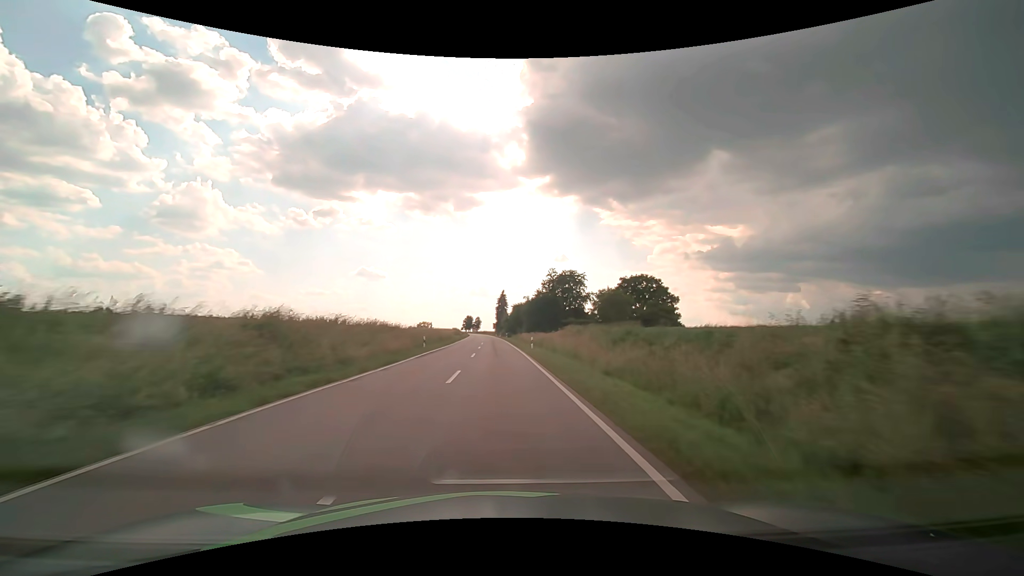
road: secondary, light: Day
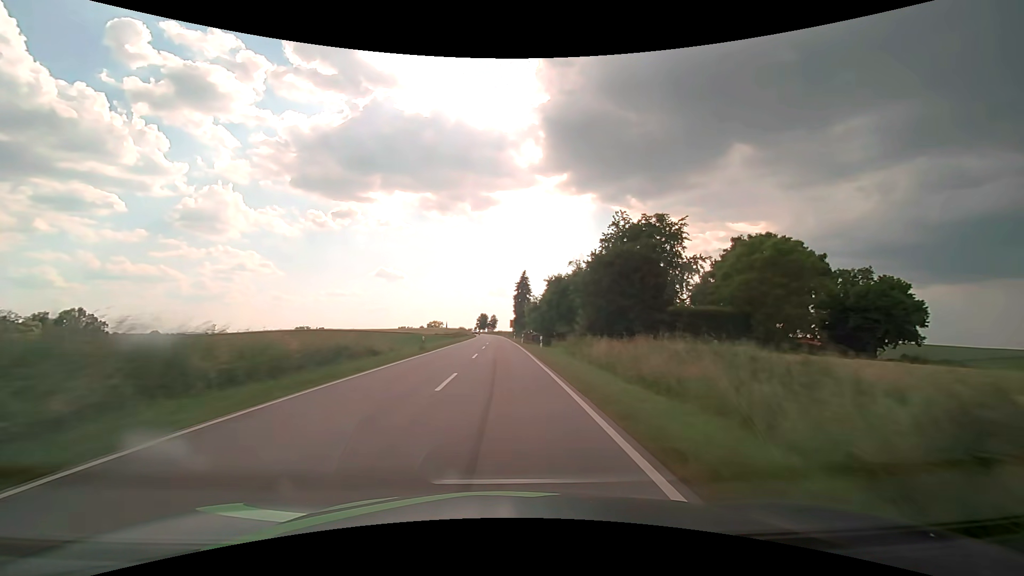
(-1.0, +52.2) m; -2°
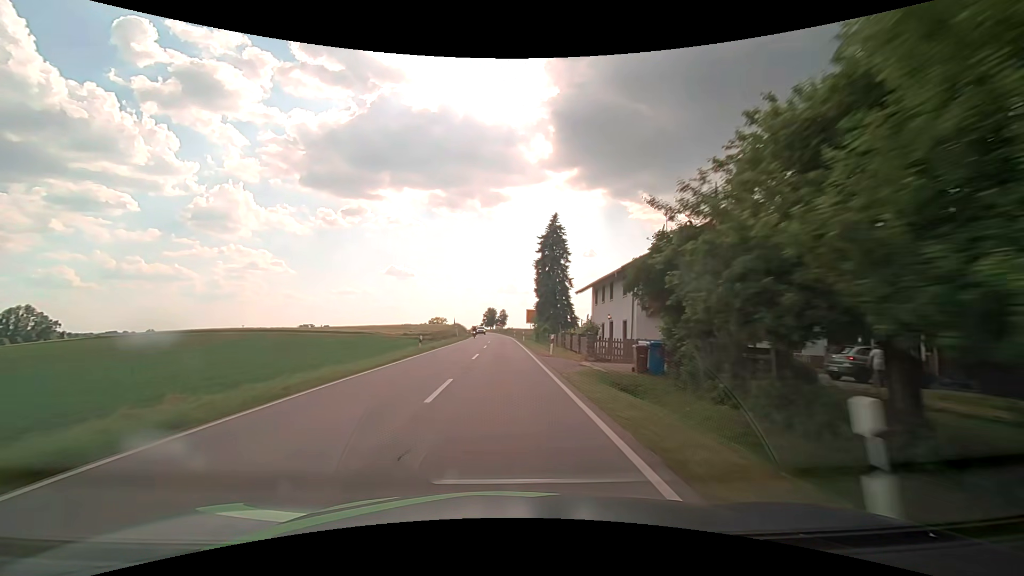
(-0.5, +52.0) m; -1°
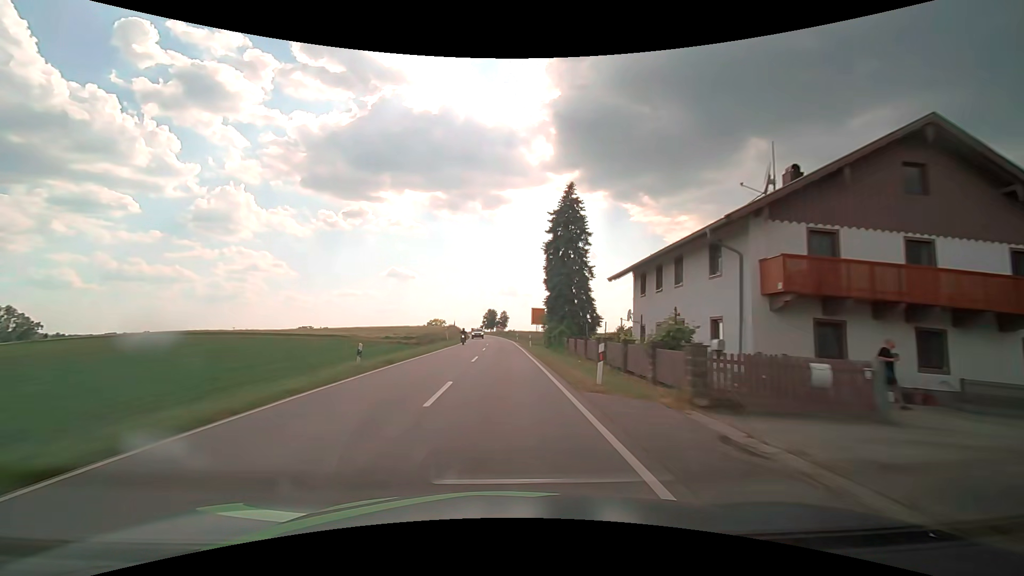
(0.0, +13.0) m; 0°
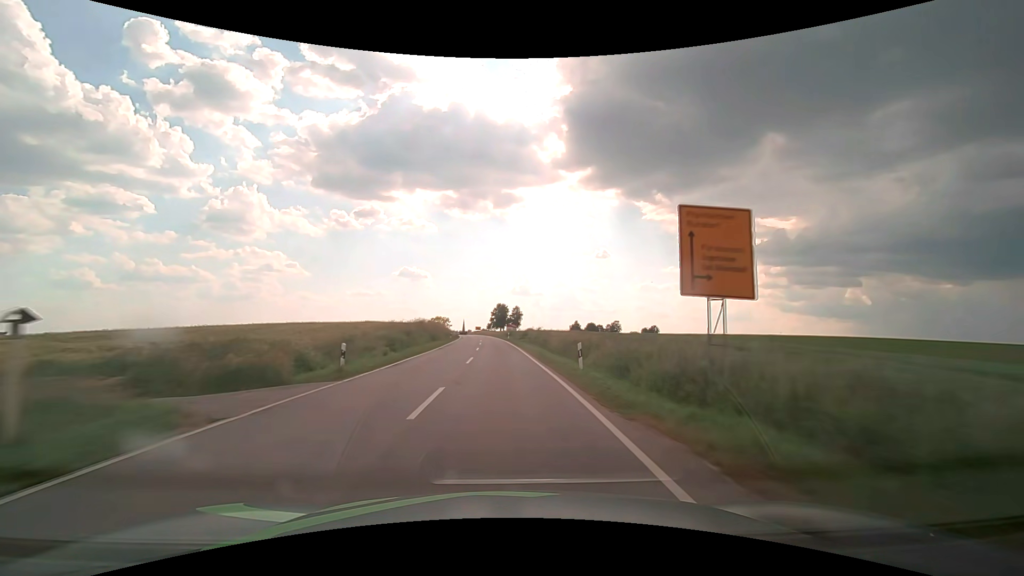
(-0.3, +51.9) m; -1°
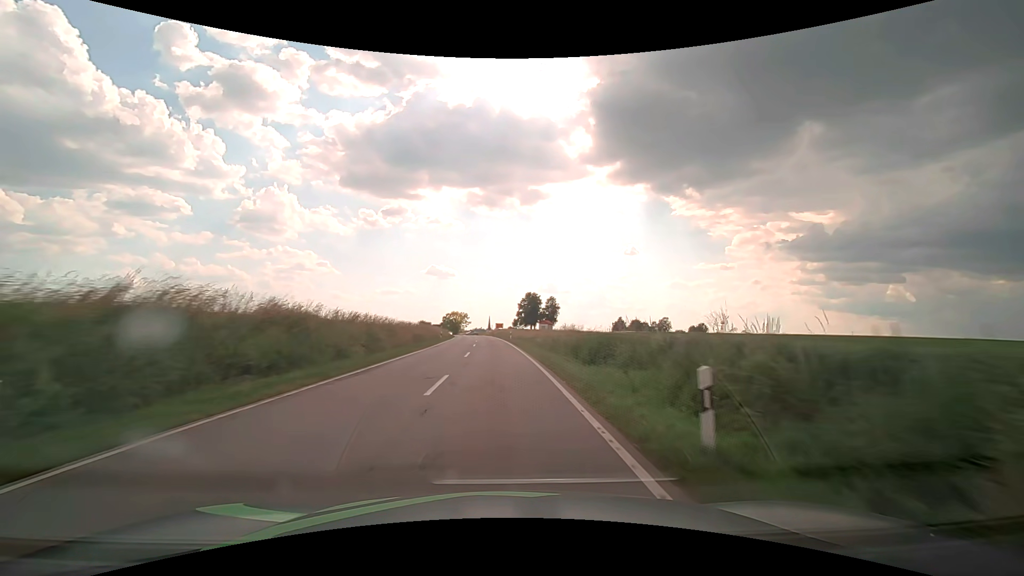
(-1.4, +60.2) m; -3°
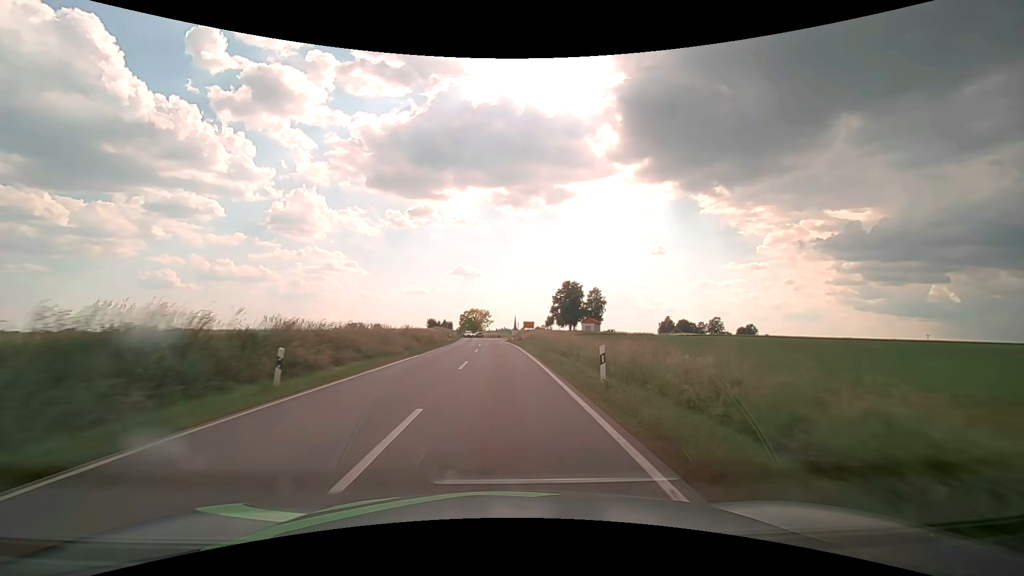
(-1.2, +43.2) m; -3°
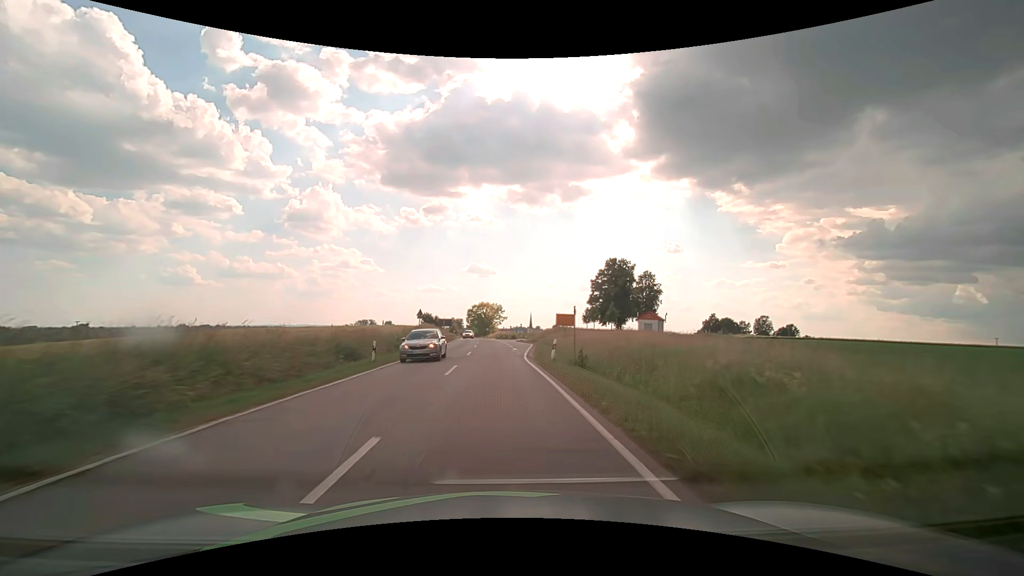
(-0.6, +39.7) m; -2°
(0, +10) (0, +20) (0, +30) (-1, +40) (-1, +50) (-1, +60) (-1, +70) (0, +80) (+1, +90) (+4, +99) m
